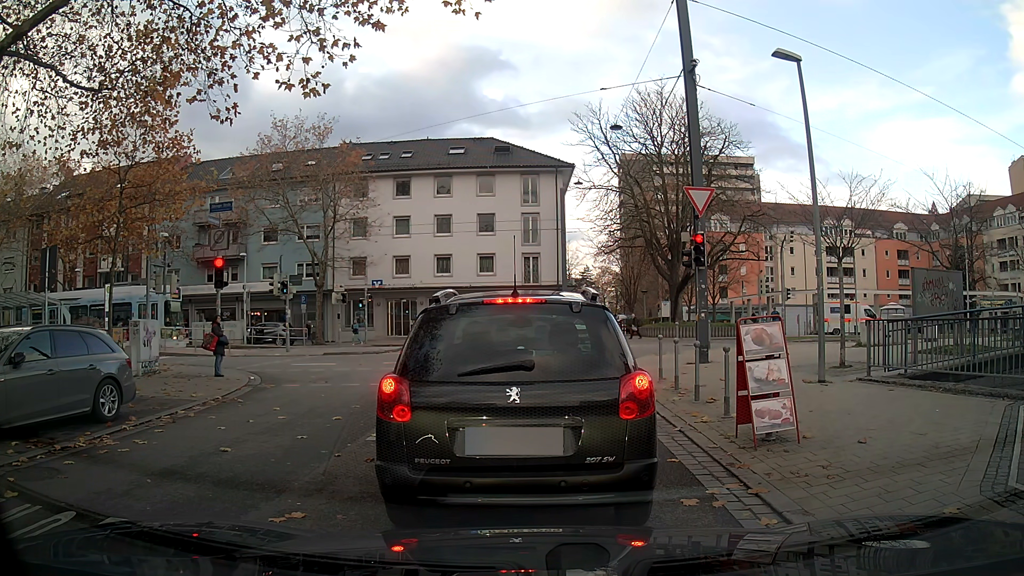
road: unclassified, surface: asphalt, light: Day
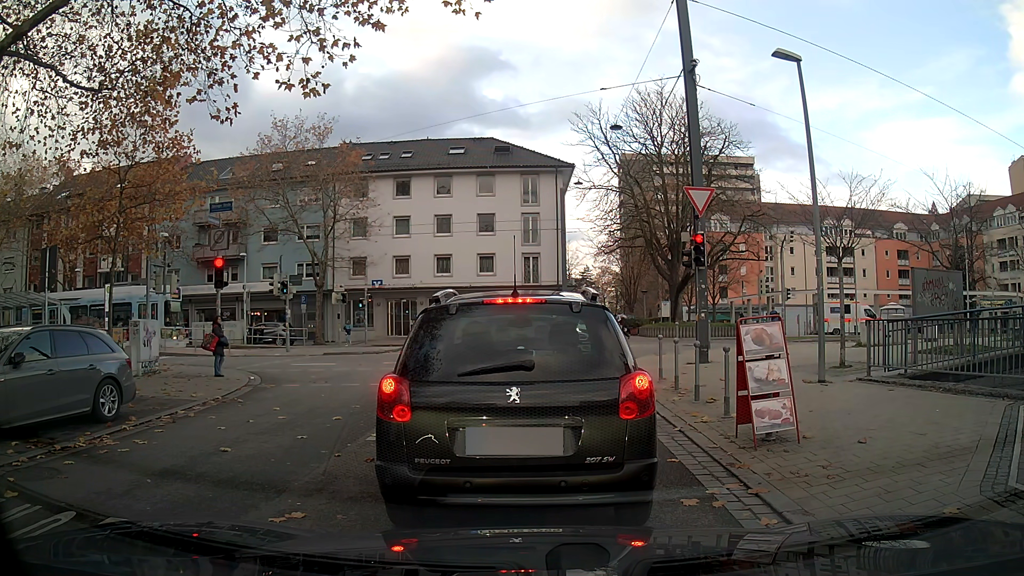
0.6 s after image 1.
(0.0, 0.0) m; 0°
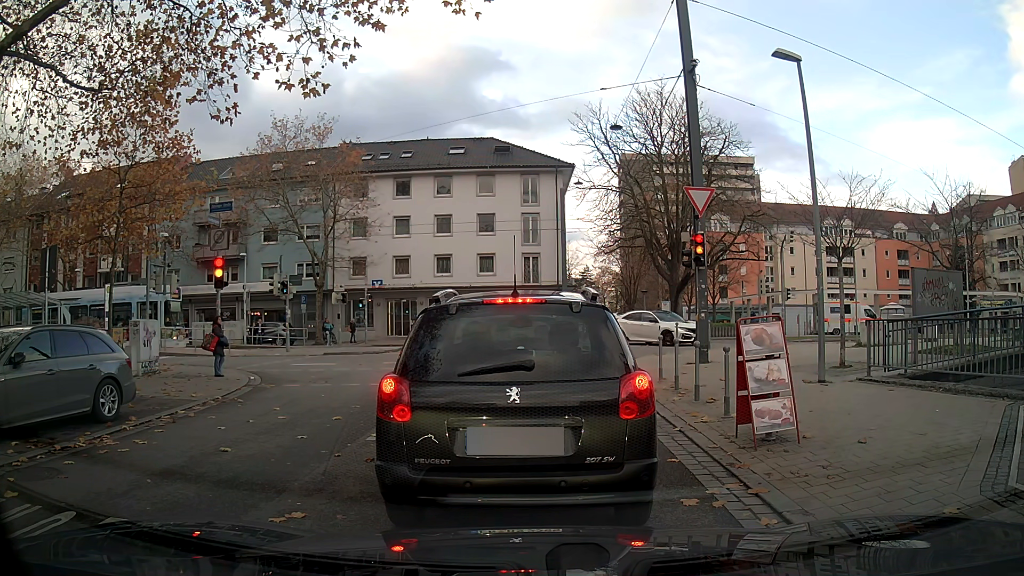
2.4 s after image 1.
(0.0, 0.0) m; 0°
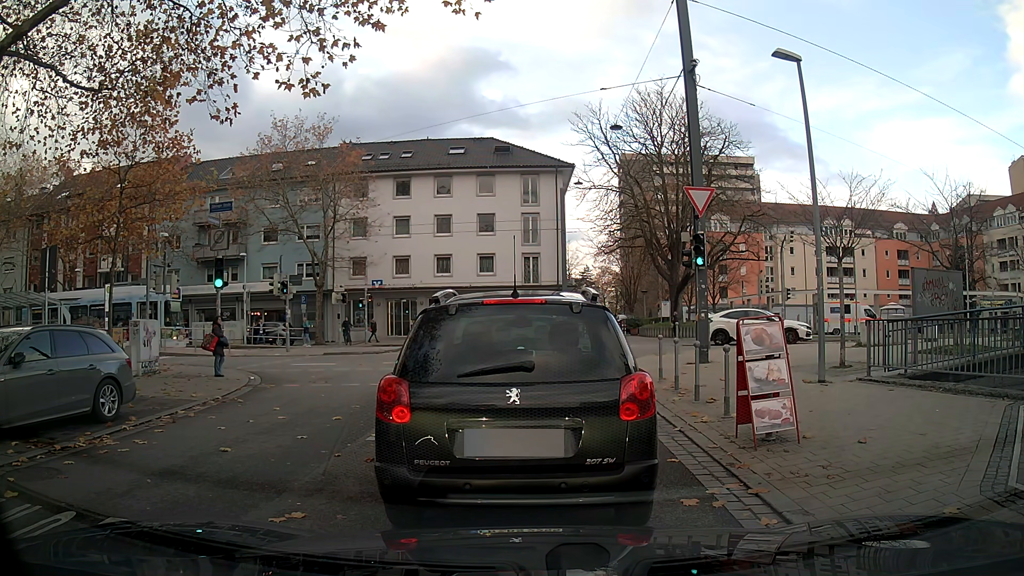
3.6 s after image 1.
(0.0, 0.0) m; 0°
(0, +10) (0, +20) (0, +30) (-5, +38) (-15, +39) (-25, +39) (-35, +38) (-45, +38) (-55, +38) (-65, +37) m
